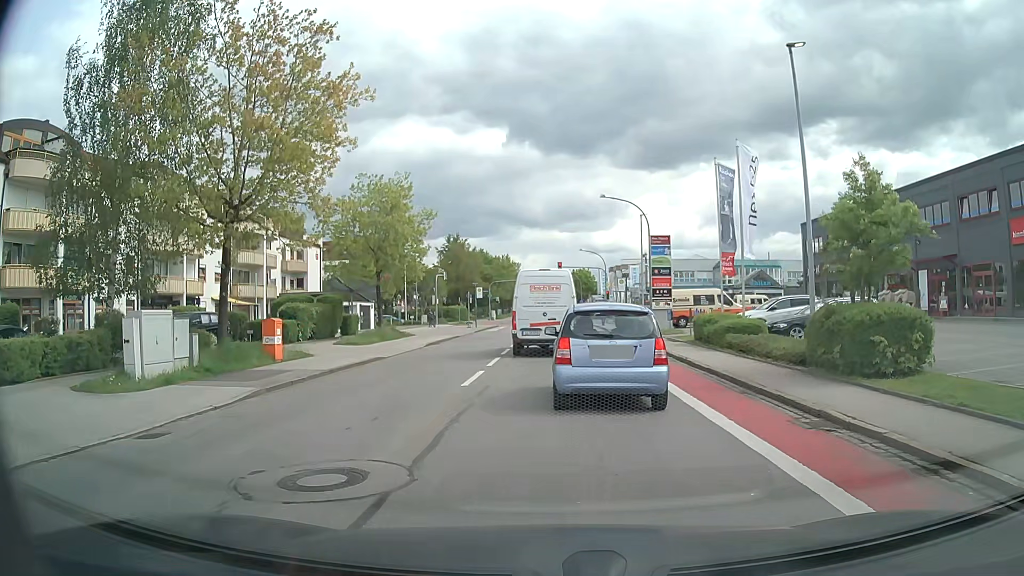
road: tertiary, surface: asphalt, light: Day
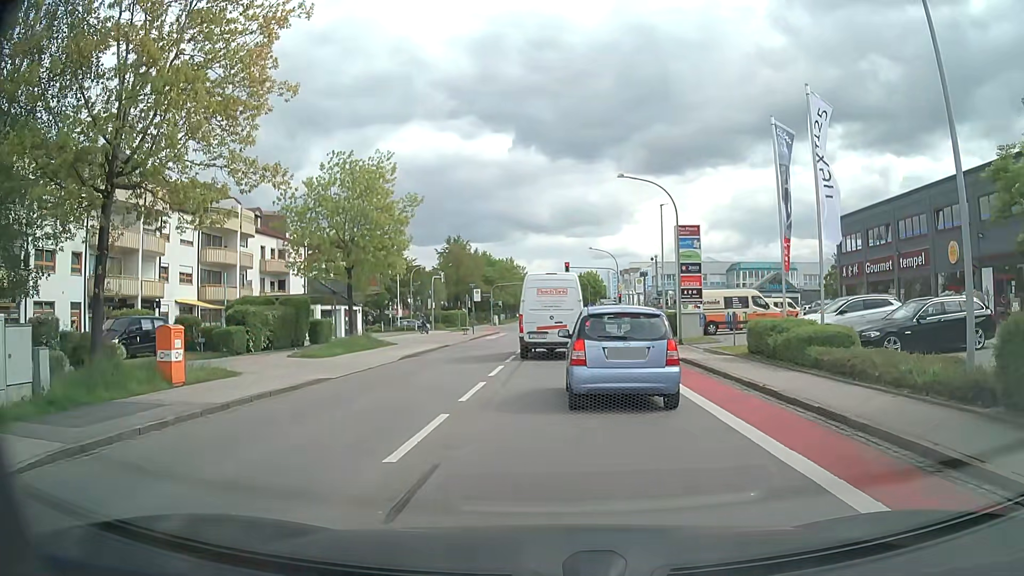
(0.0, +6.5) m; 0°
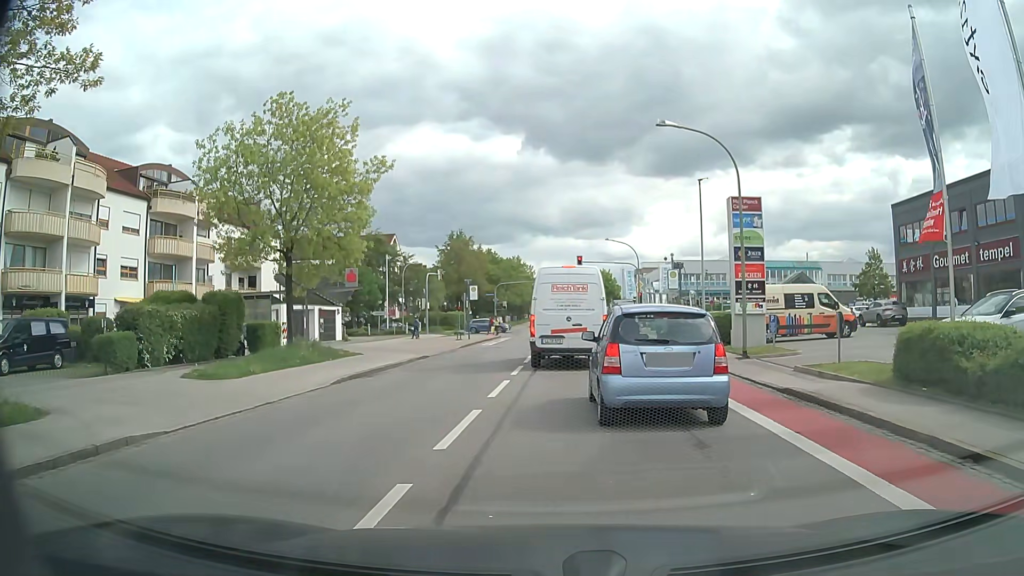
(-0.2, +8.5) m; -3°
